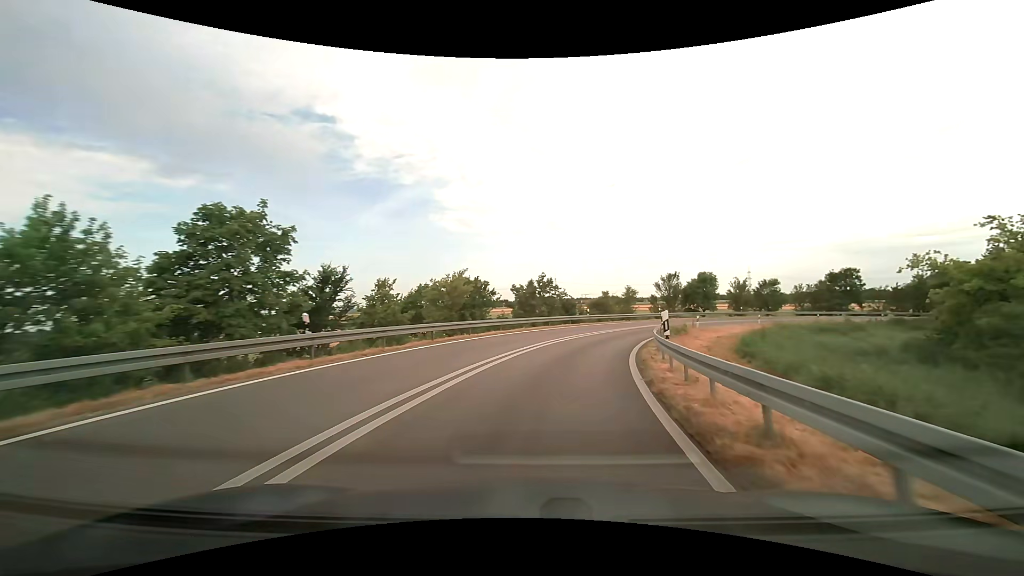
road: trunk_link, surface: asphalt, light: Day
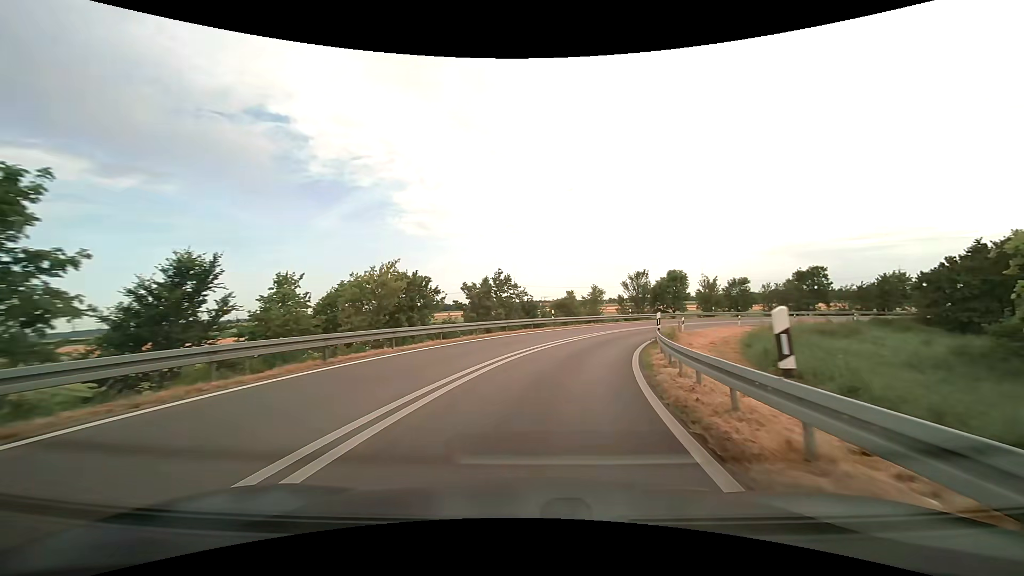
(+0.4, +7.0) m; +5°
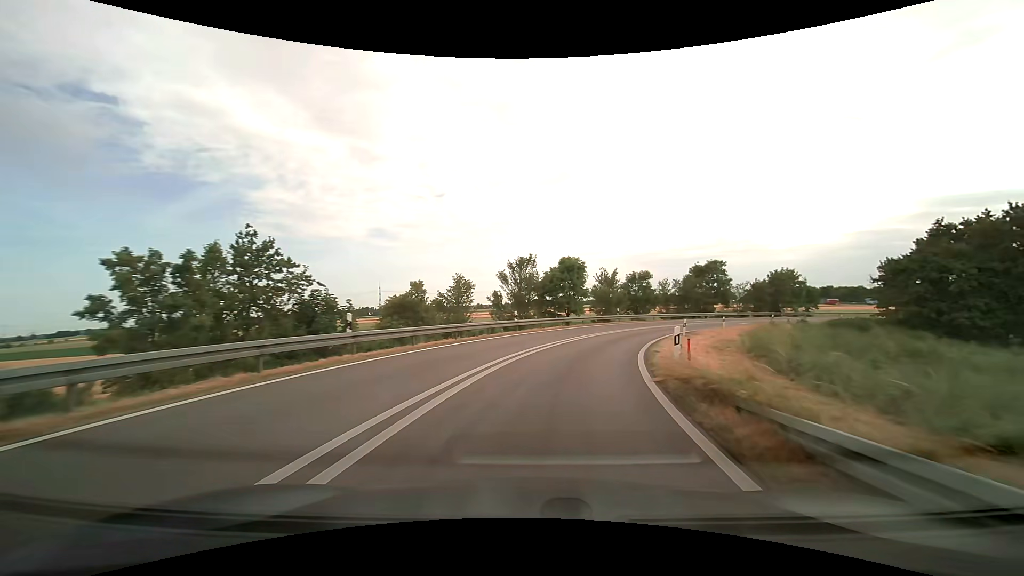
(+2.7, +21.0) m; +15°
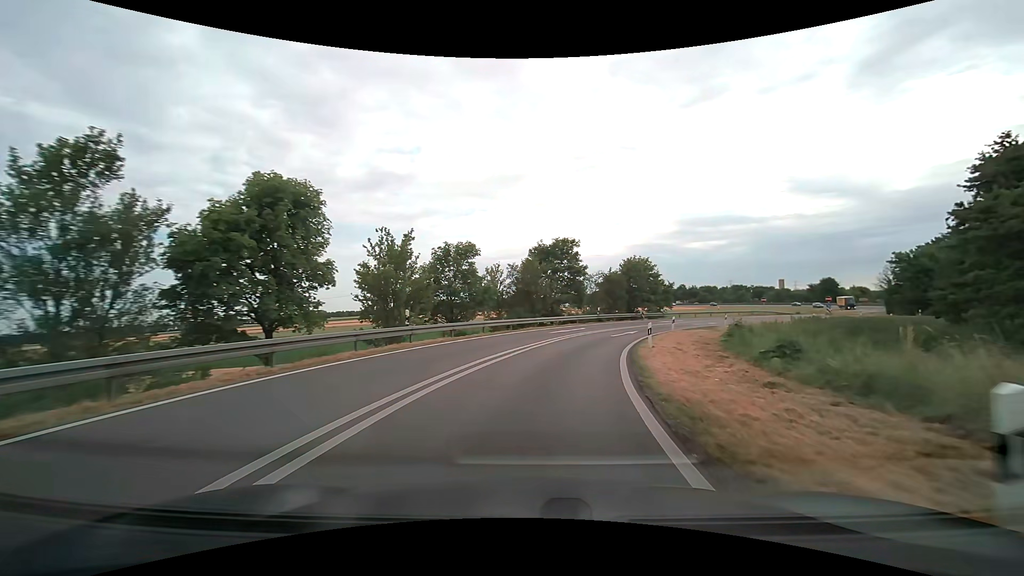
(+5.3, +28.1) m; +21°
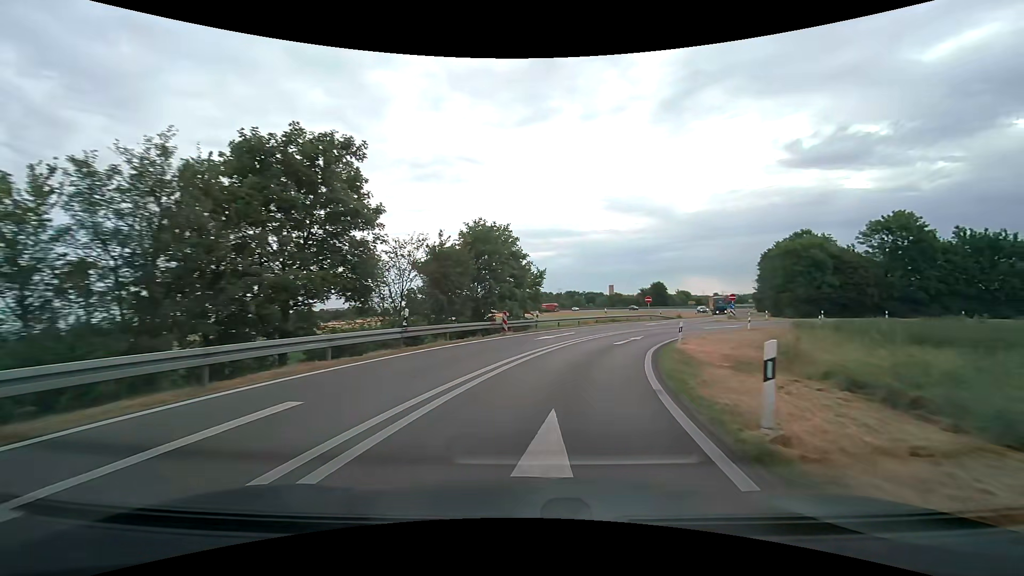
(+4.3, +28.1) m; +18°
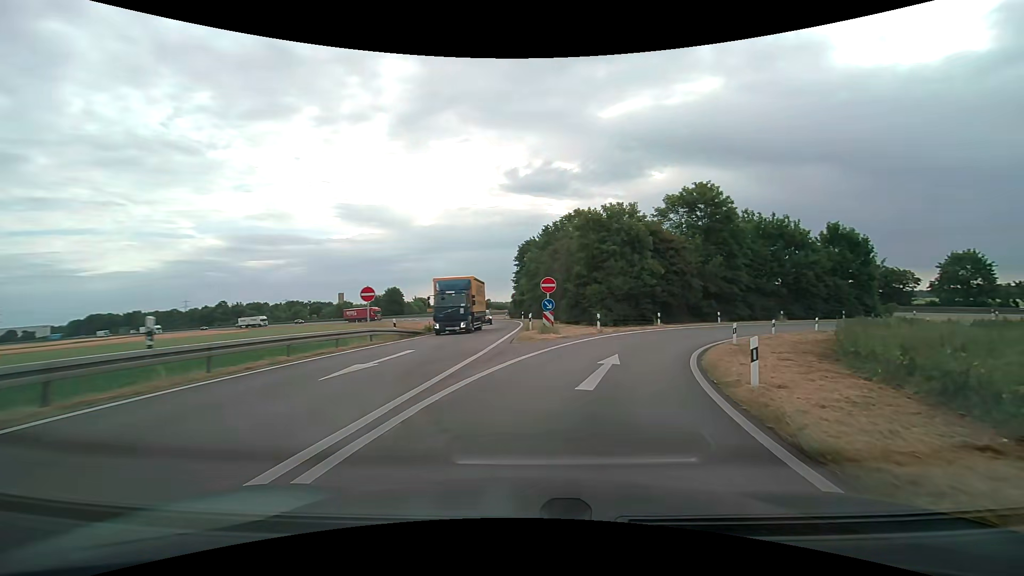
(+7.5, +33.0) m; +28°
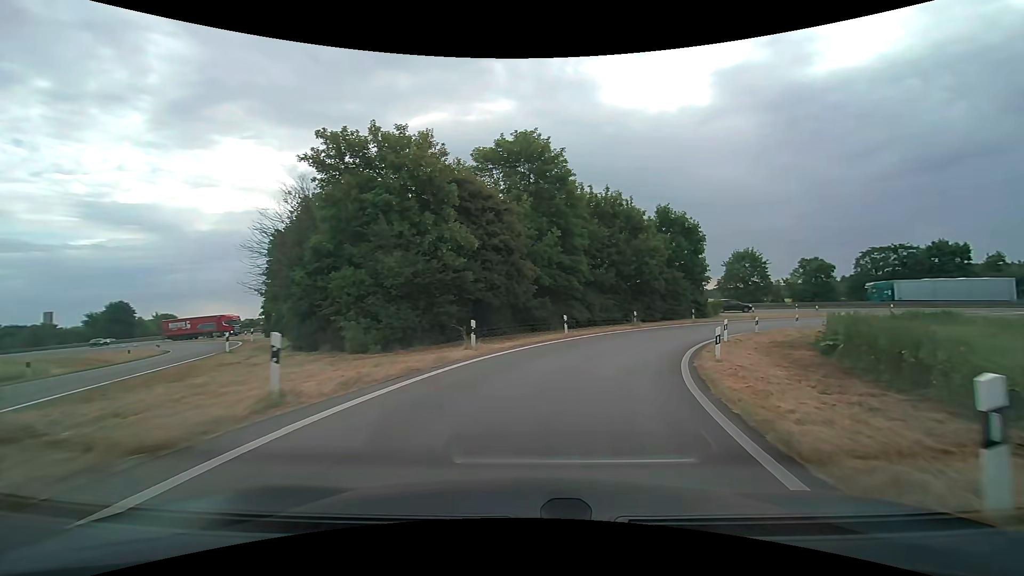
(+4.4, +19.5) m; +23°
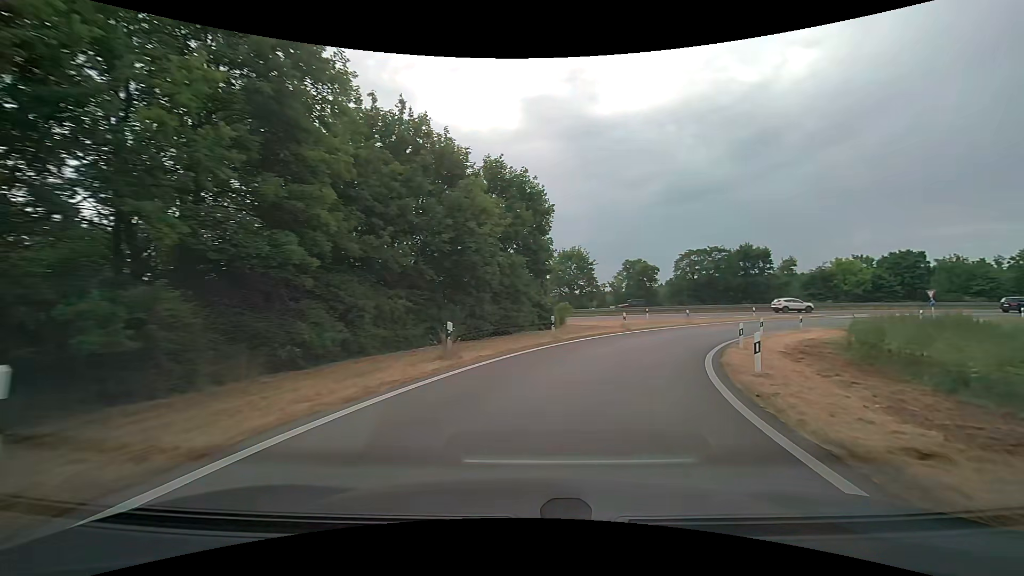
(+3.7, +20.0) m; +21°
(+1, +10) (+4, +19) (+9, +28) (+15, +36) (+23, +42) (+31, +47) (+41, +51) (+51, +53) (+60, +54) (+70, +55) m
